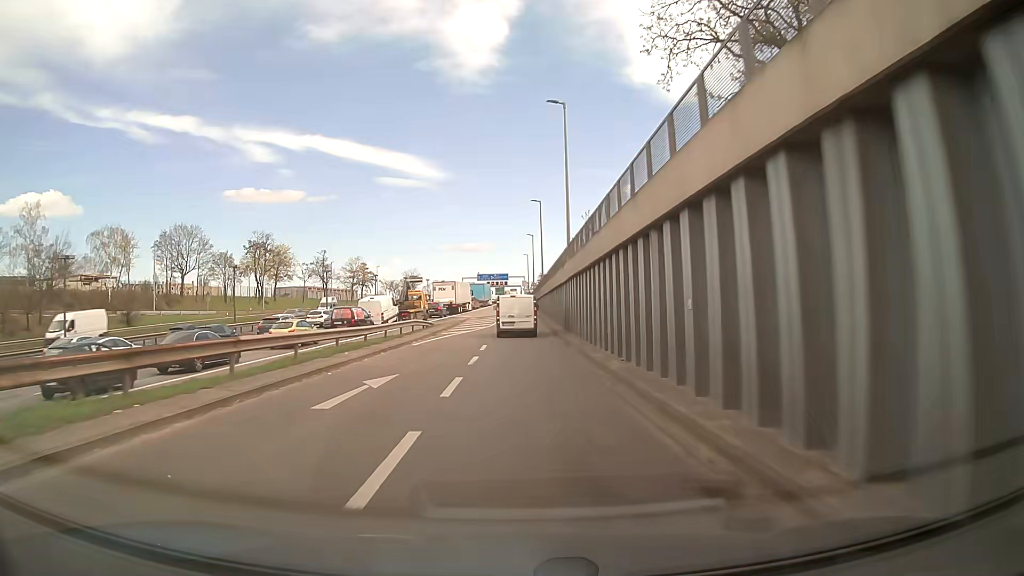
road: motorway_link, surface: asphalt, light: Day
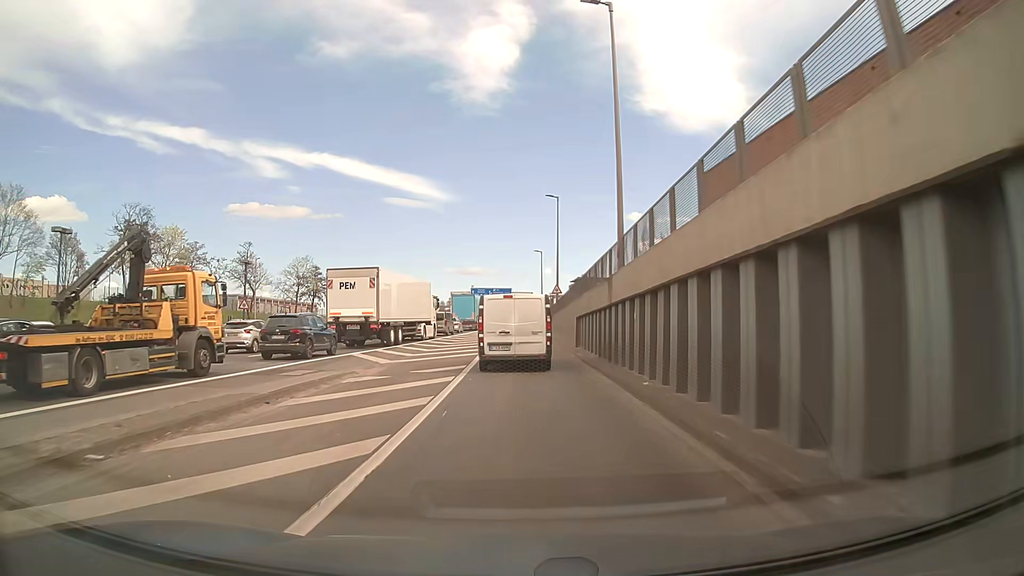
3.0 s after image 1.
(-0.3, +44.5) m; -1°
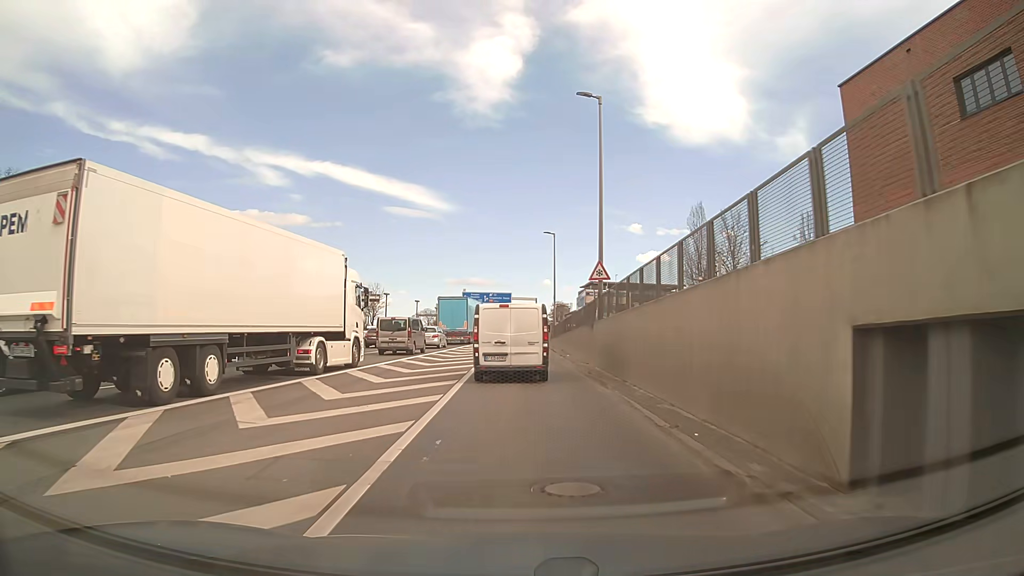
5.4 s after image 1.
(-0.1, +24.2) m; 0°
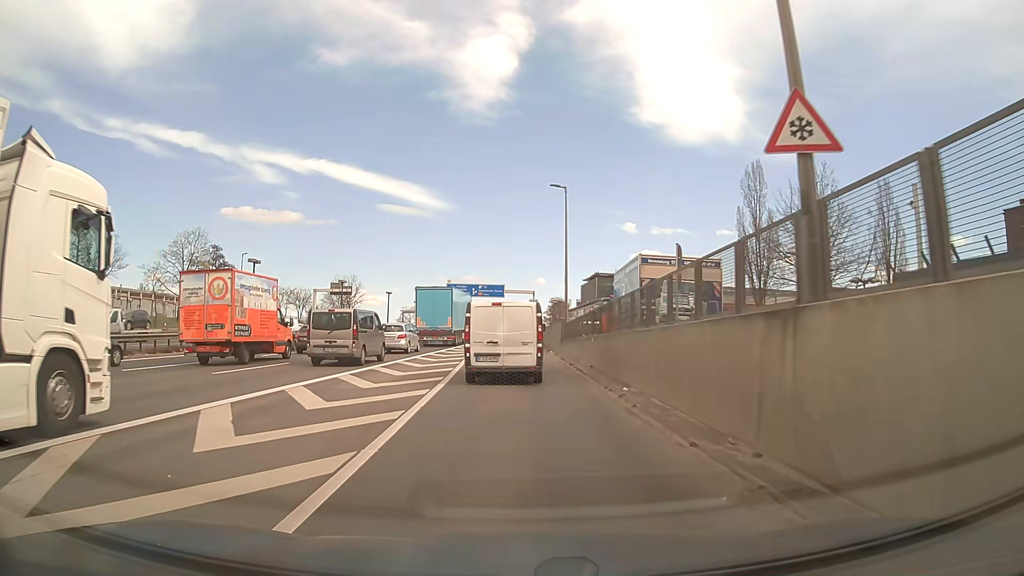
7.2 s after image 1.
(+0.1, +18.4) m; +1°
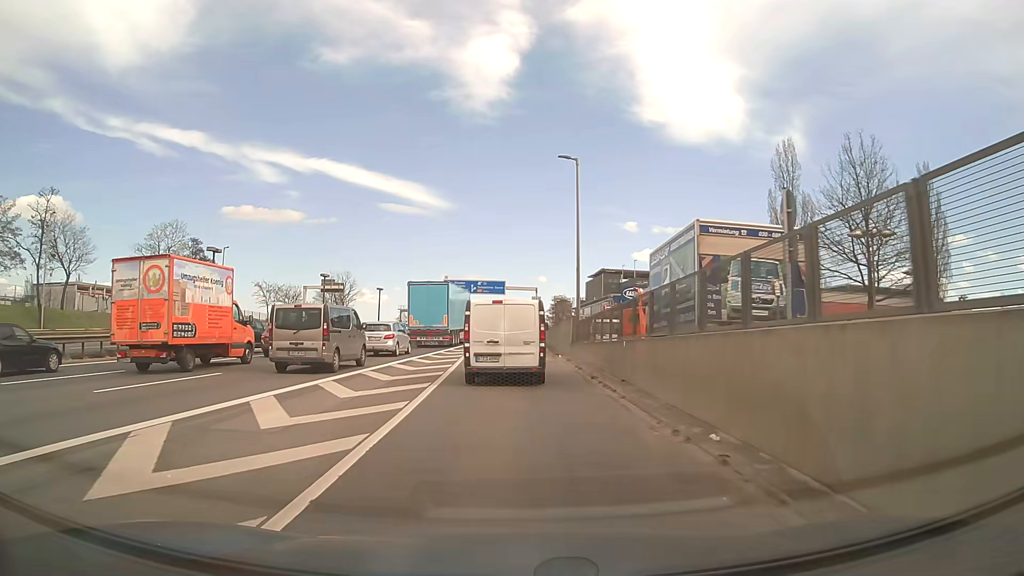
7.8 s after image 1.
(-0.1, +6.3) m; -1°
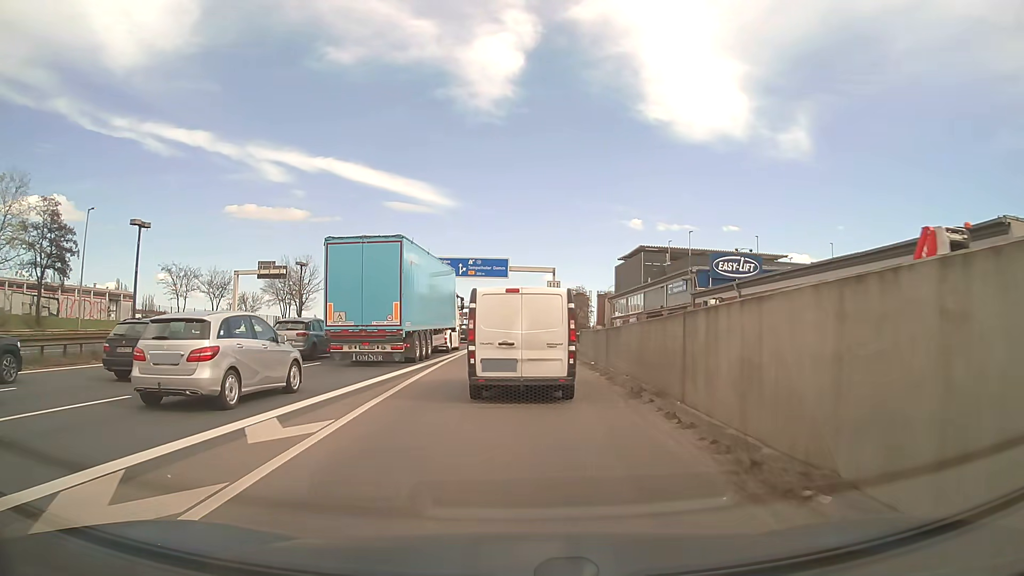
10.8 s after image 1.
(0.0, +29.7) m; 0°
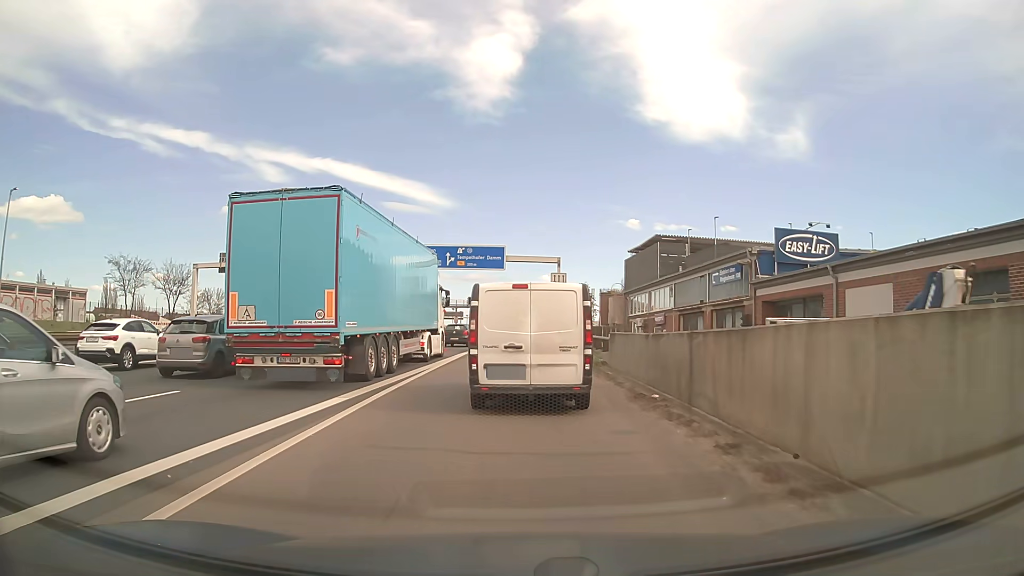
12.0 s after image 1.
(0.0, +10.2) m; 0°
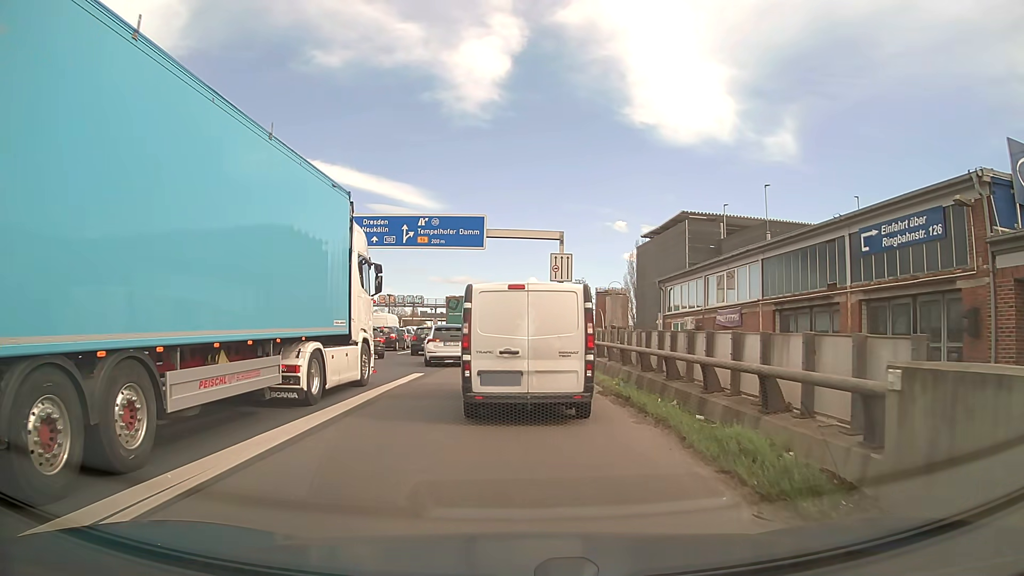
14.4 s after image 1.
(+0.2, +16.2) m; +1°
